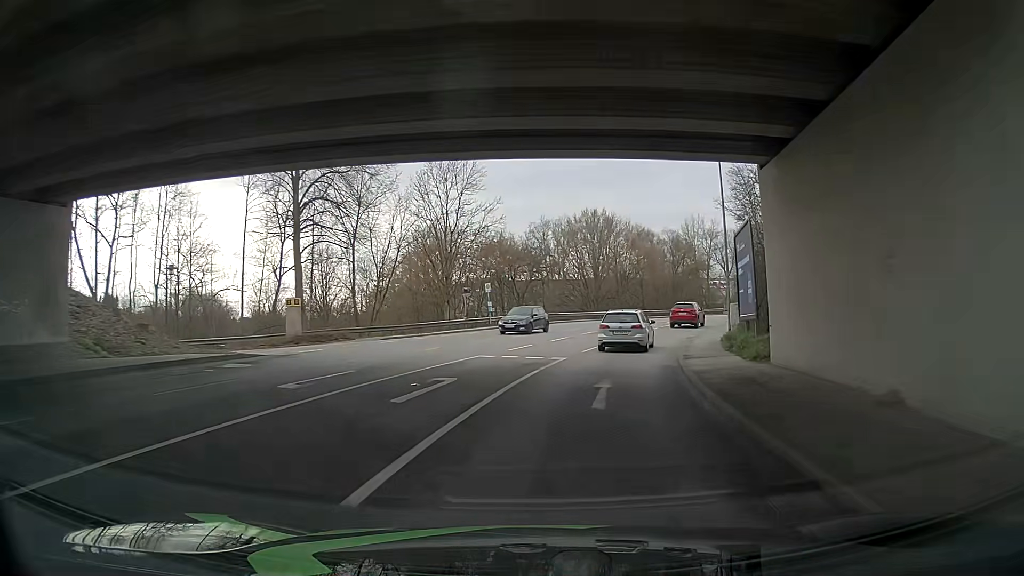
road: tertiary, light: Day
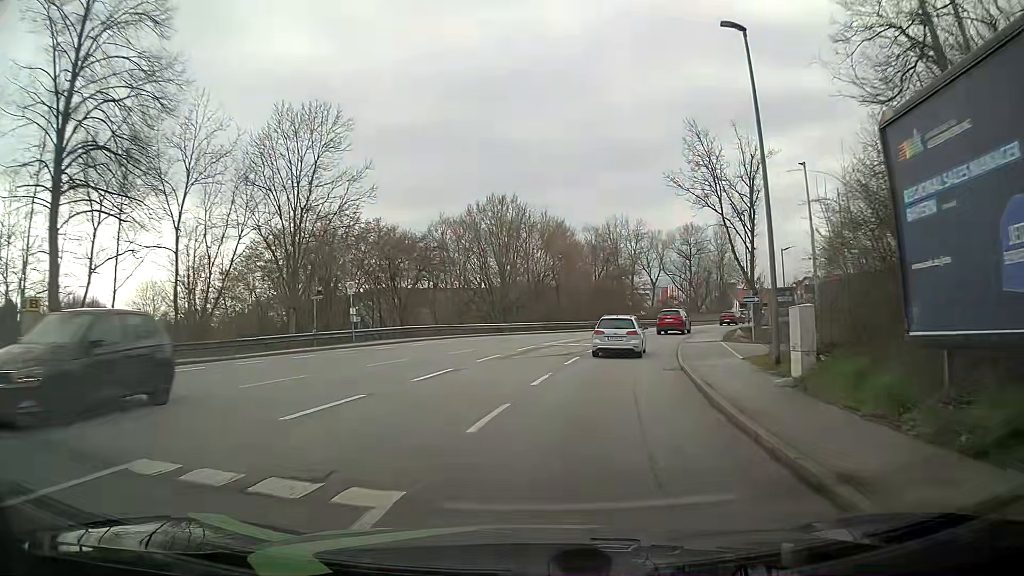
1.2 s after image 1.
(+0.2, +14.8) m; +4°
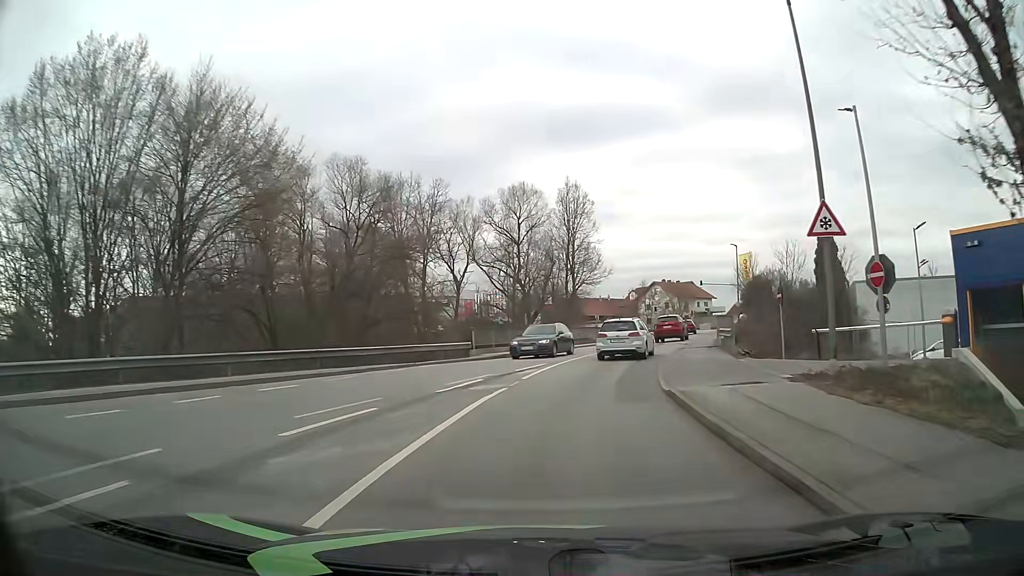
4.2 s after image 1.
(+7.4, +35.7) m; +20°
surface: asphalt
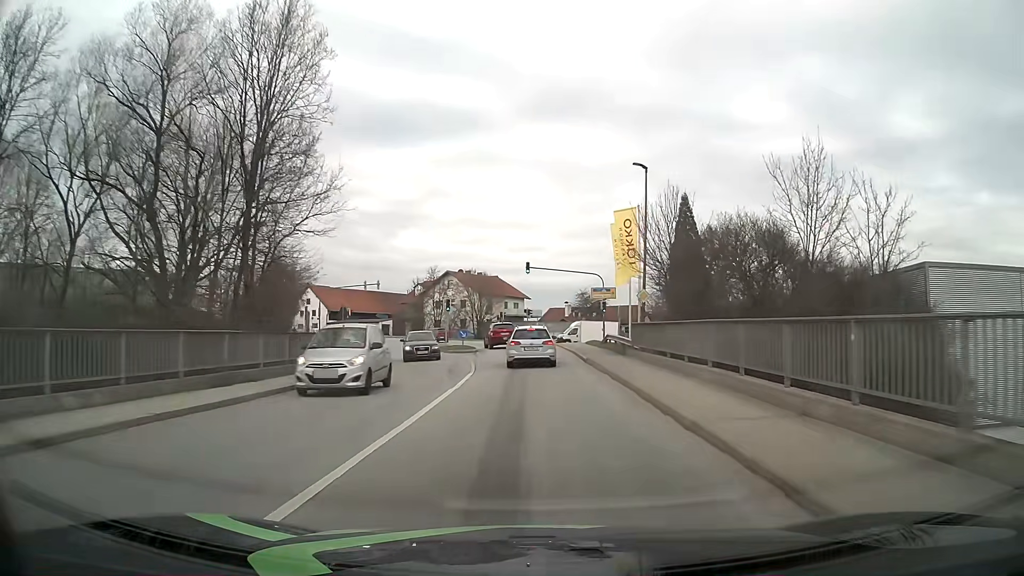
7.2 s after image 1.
(+5.8, +34.7) m; +17°
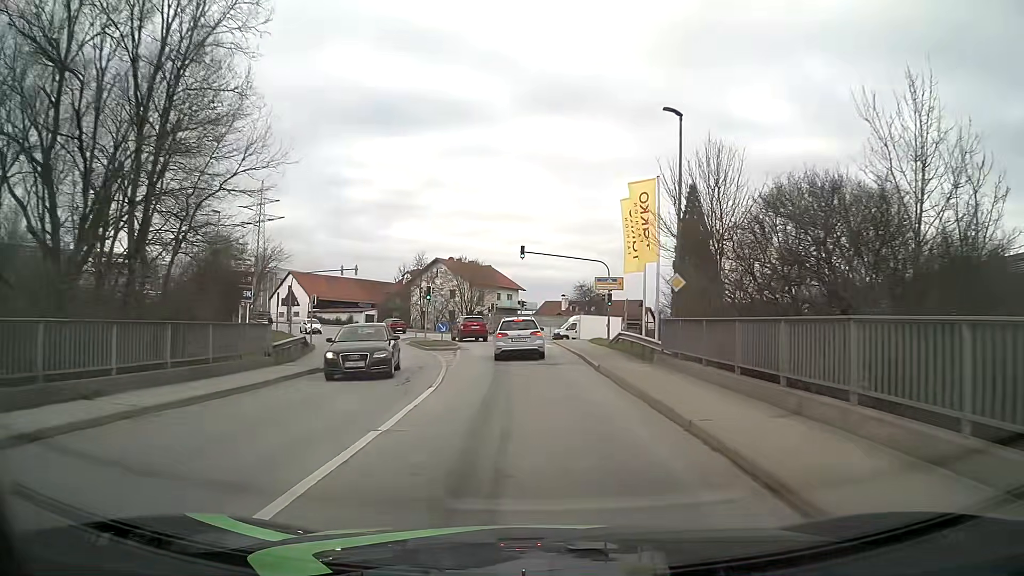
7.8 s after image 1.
(+0.1, +7.0) m; +1°
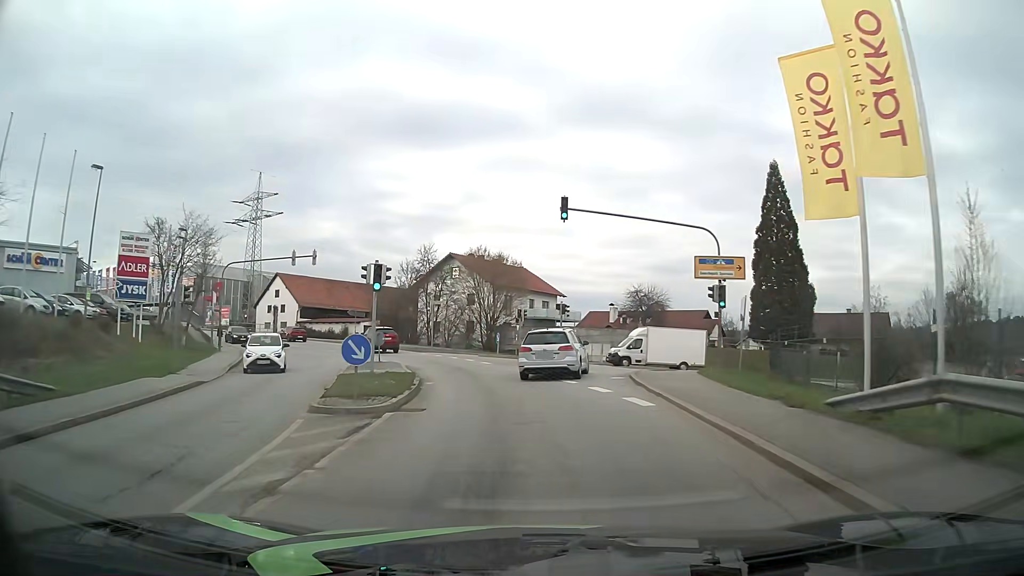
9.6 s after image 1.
(-0.4, +21.0) m; -4°
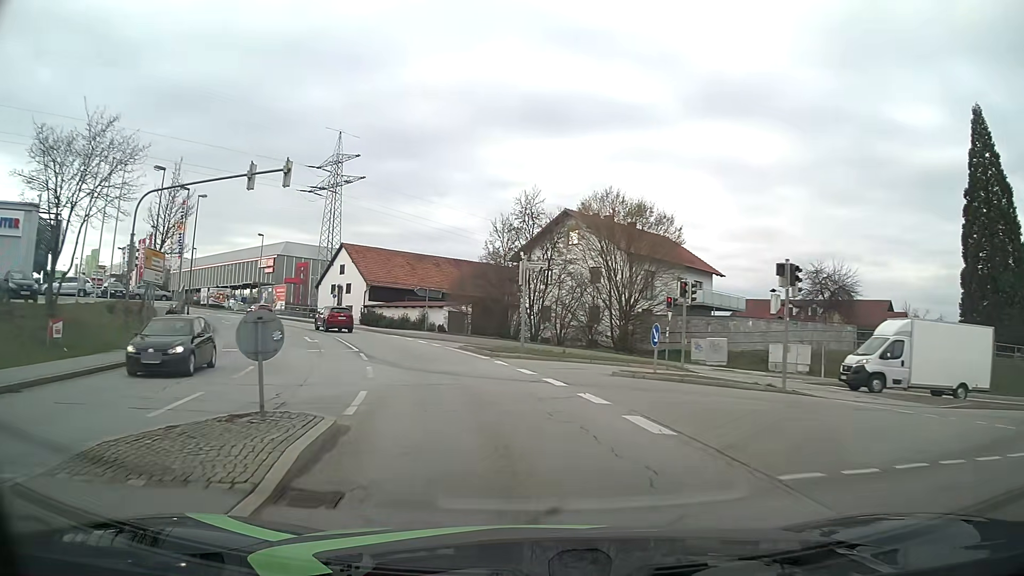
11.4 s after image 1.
(-1.5, +21.2) m; -10°
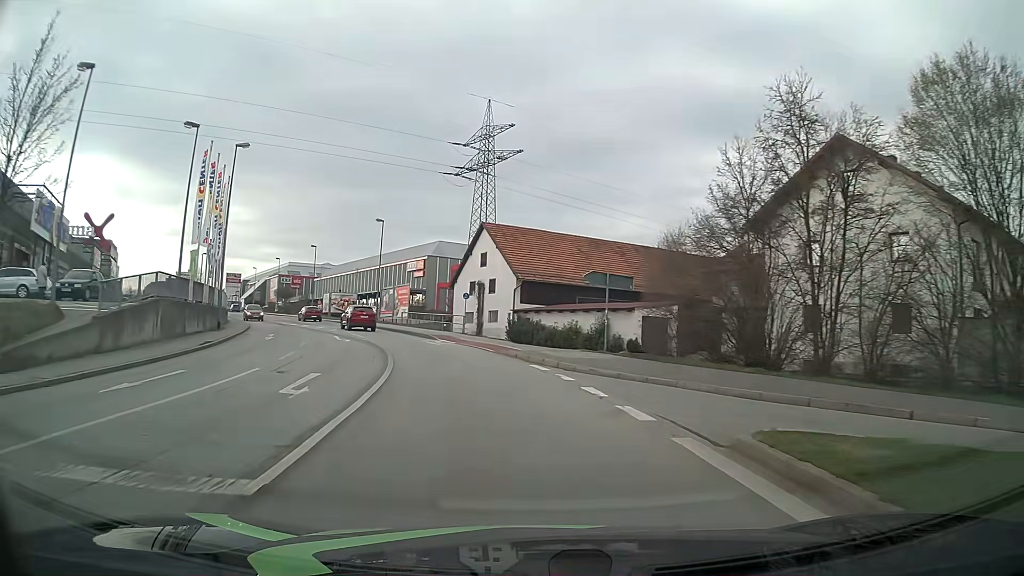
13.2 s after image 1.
(-3.0, +21.8) m; -15°
